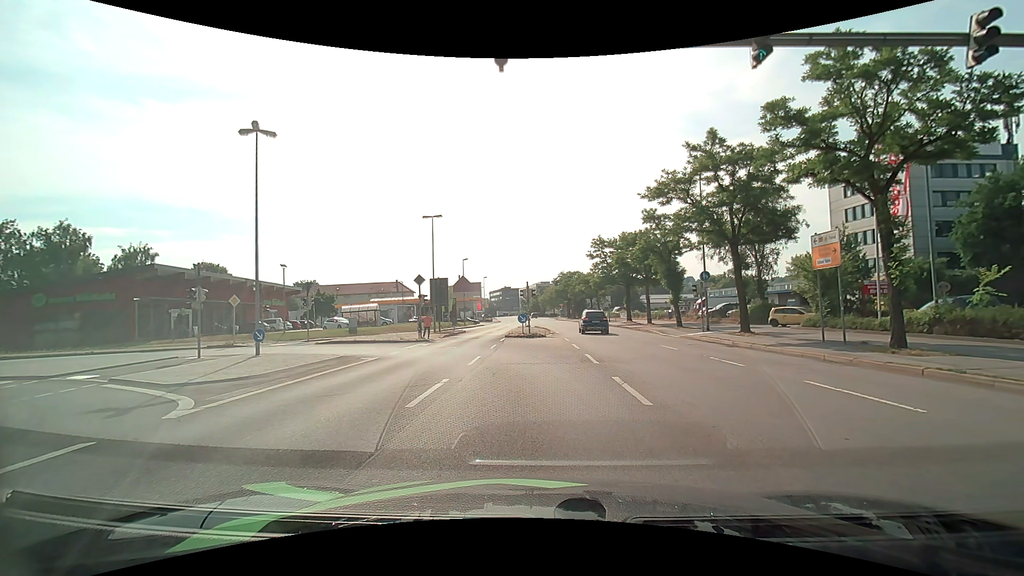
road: primary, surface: asphalt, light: Day
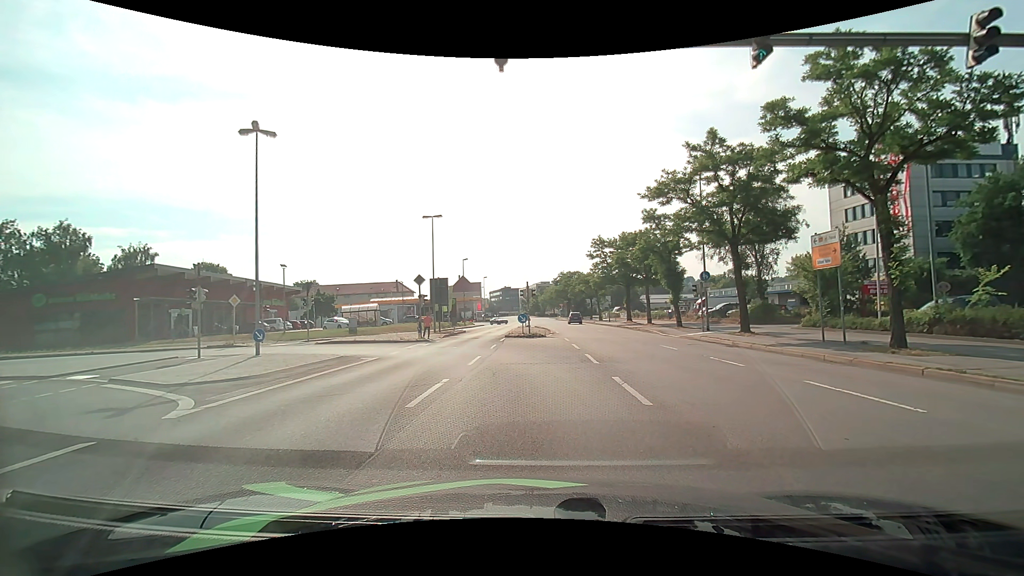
(0.0, 0.0) m; 0°
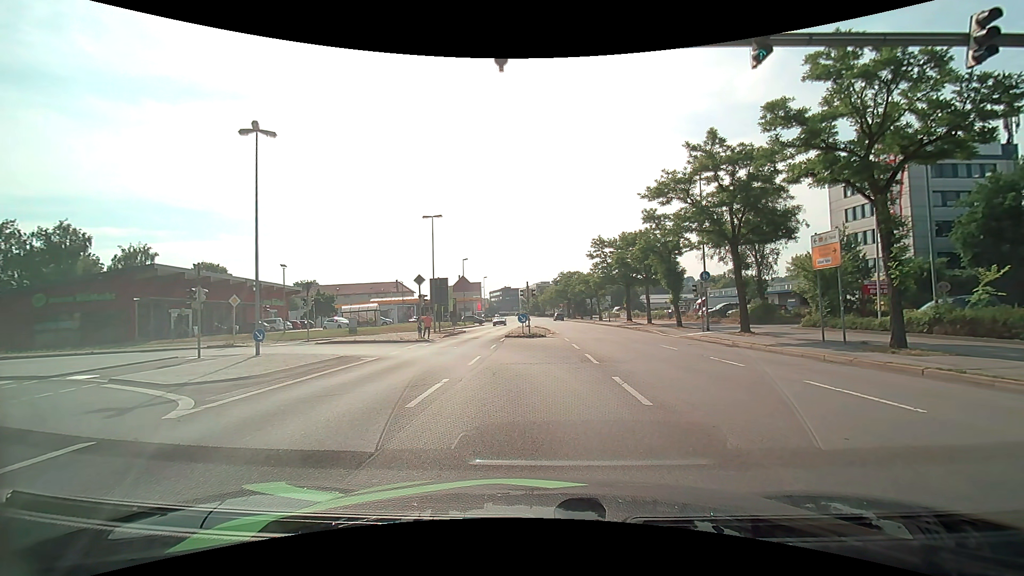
(0.0, 0.0) m; 0°
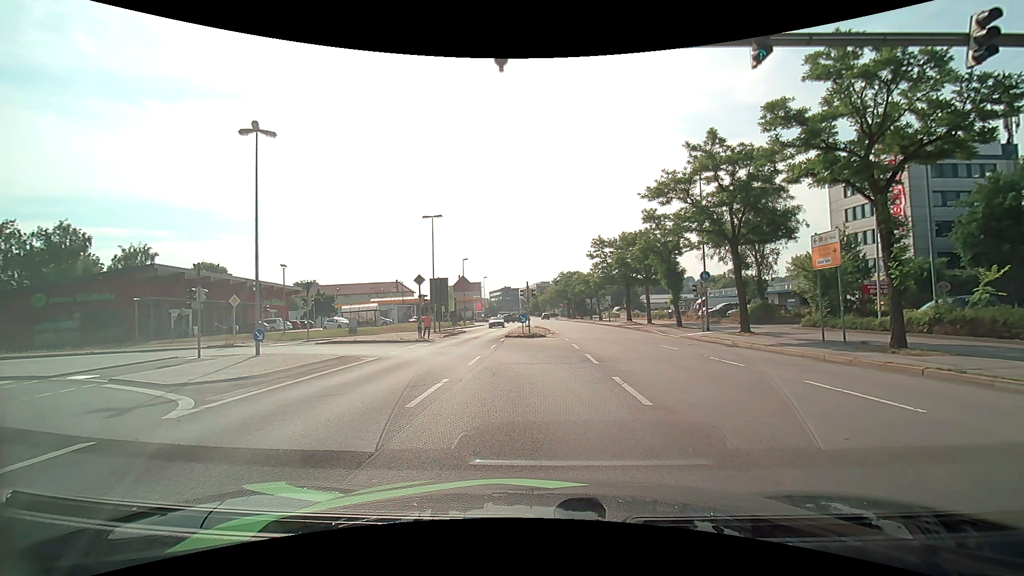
(0.0, 0.0) m; 0°
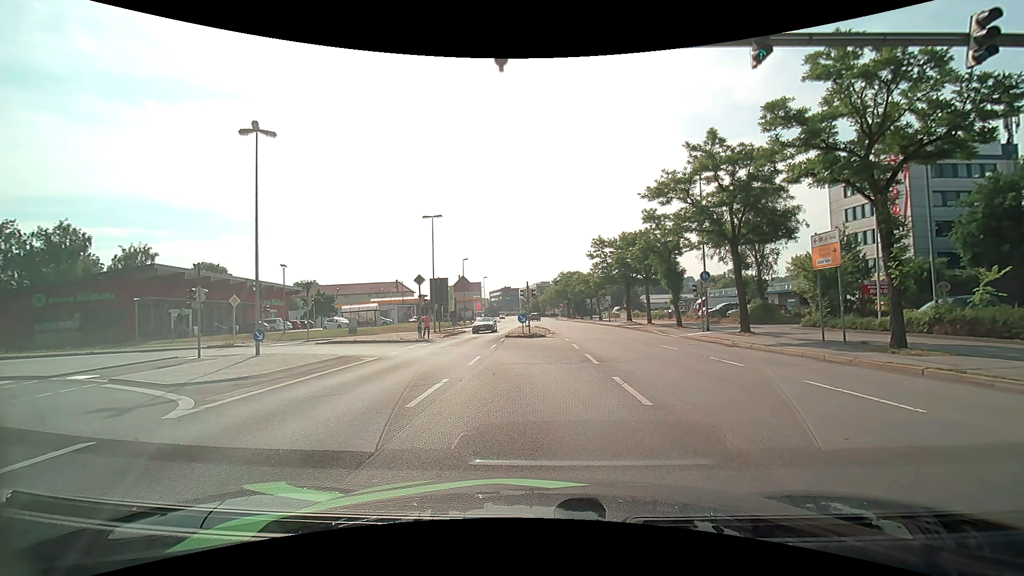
(0.0, 0.0) m; 0°
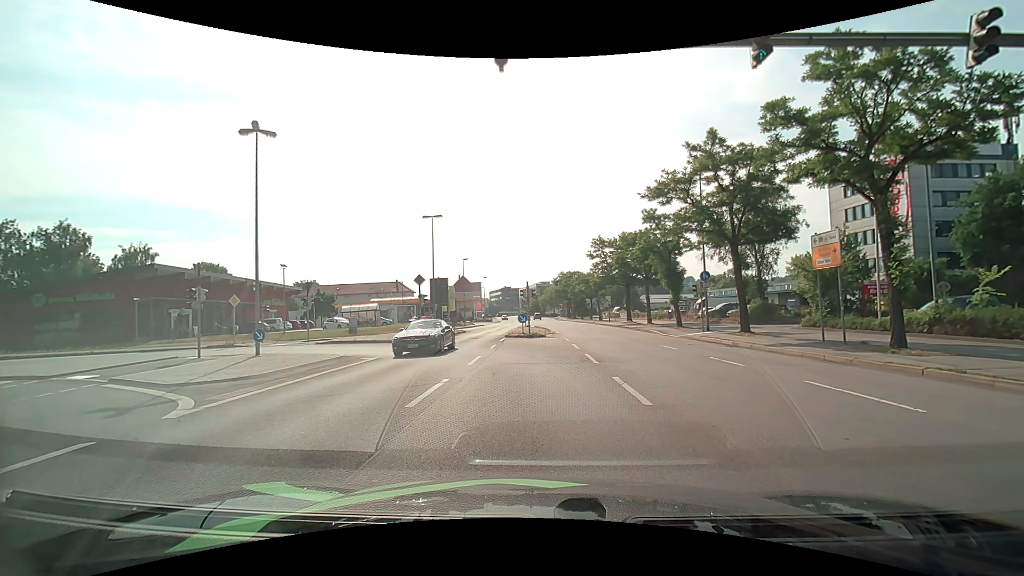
(0.0, 0.0) m; 0°
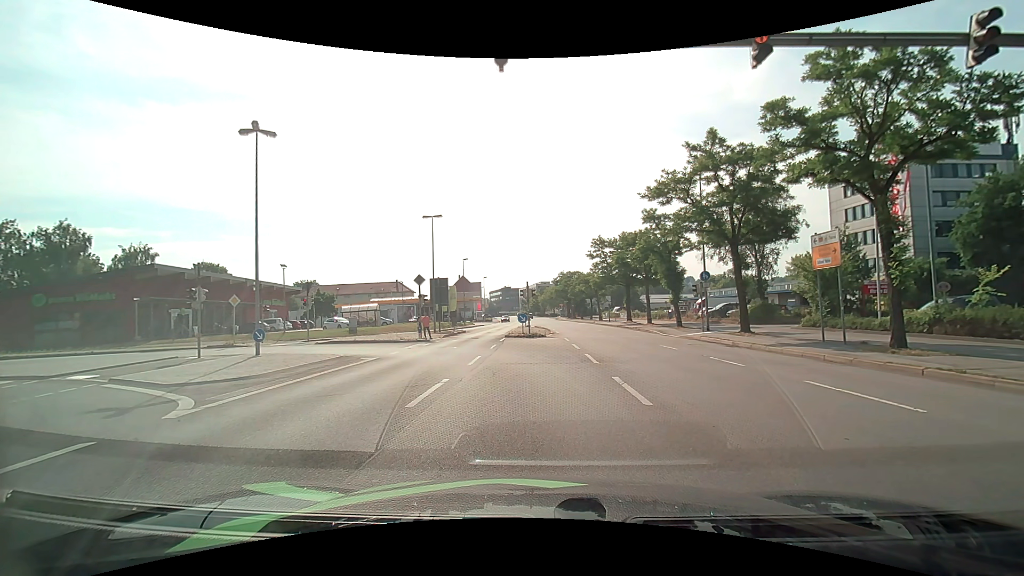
(0.0, 0.0) m; 0°
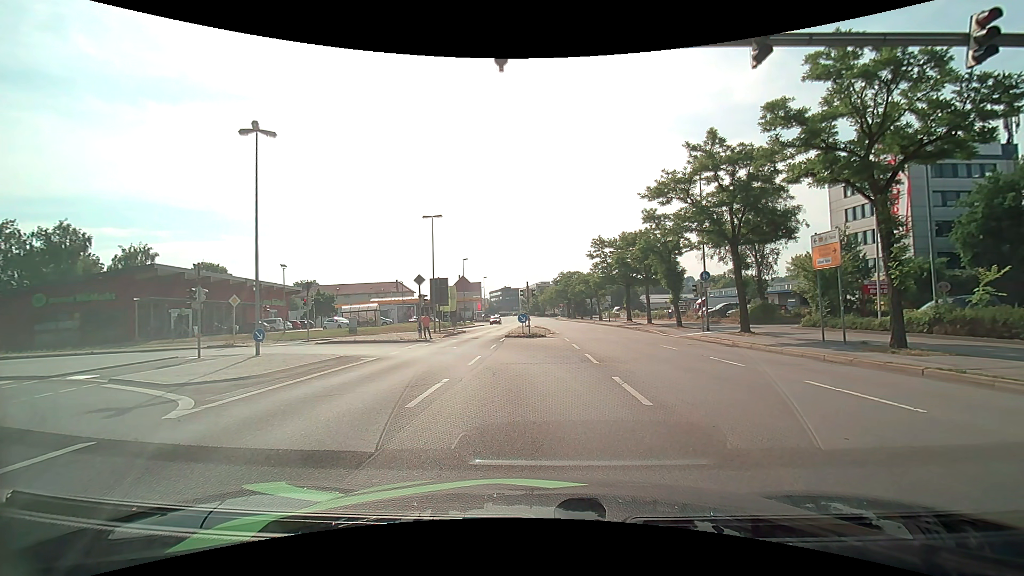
(0.0, 0.0) m; 0°
